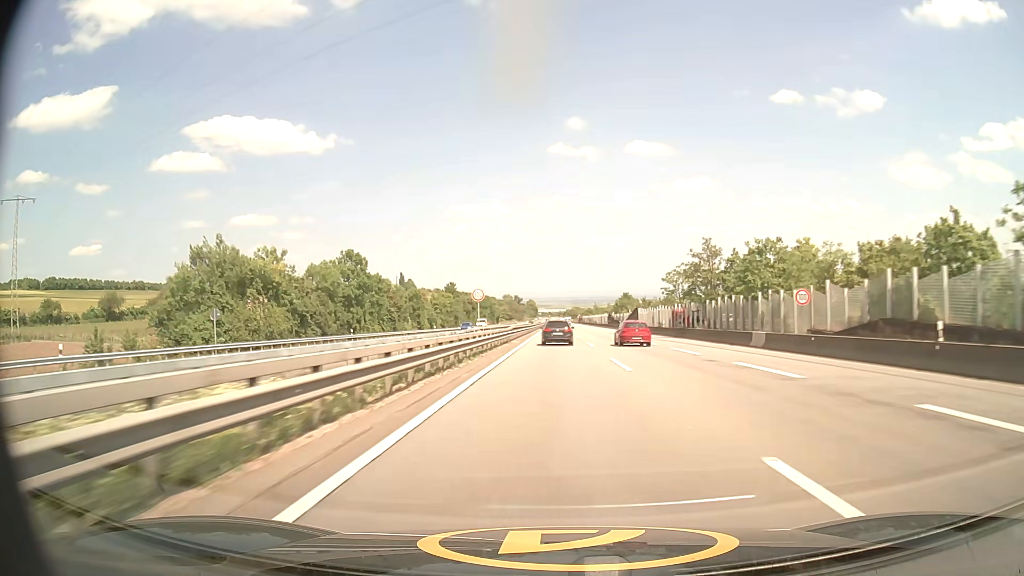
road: motorway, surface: asphalt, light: Day
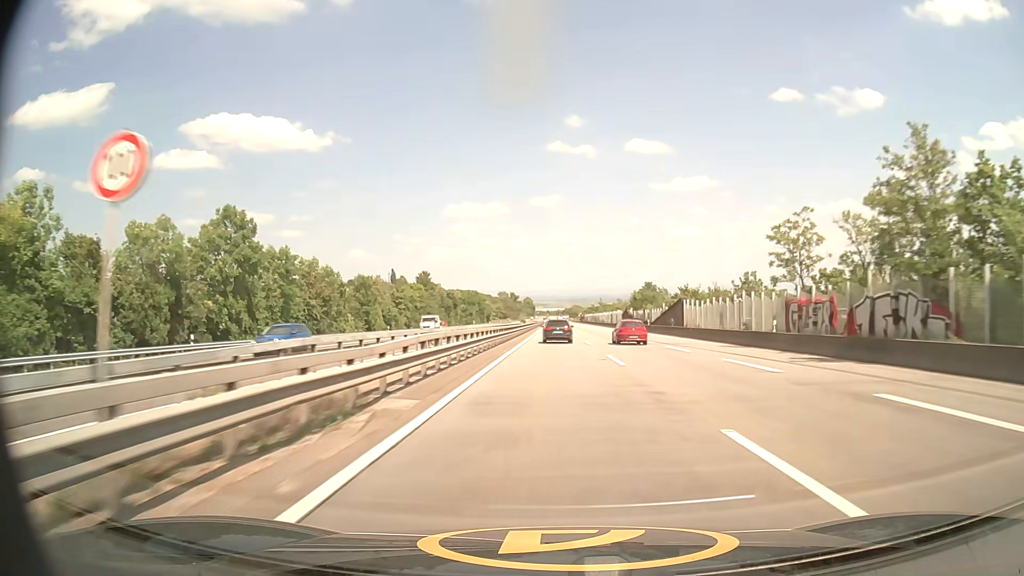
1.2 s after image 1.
(0.0, +34.5) m; 0°
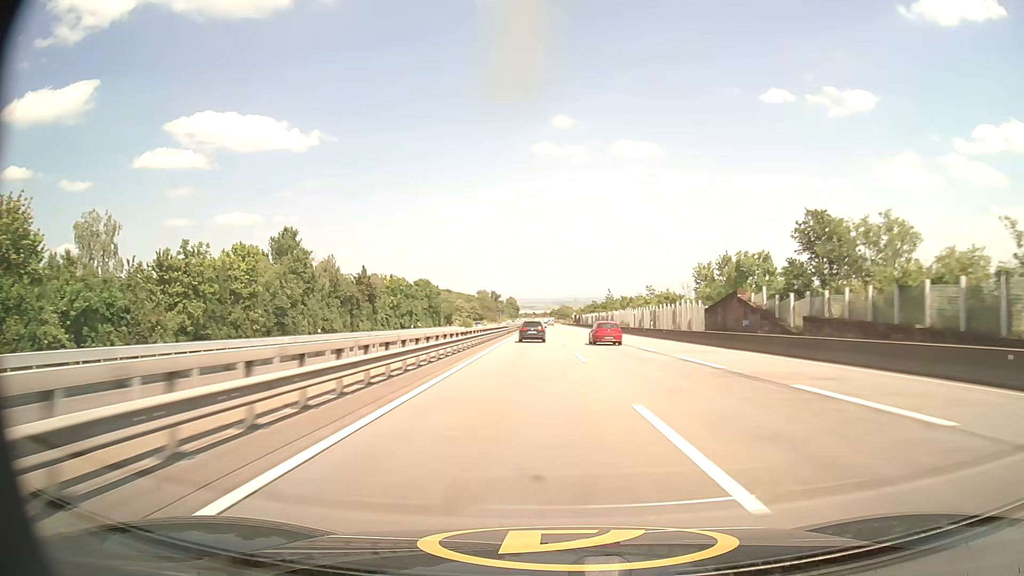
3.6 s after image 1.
(+0.5, +69.9) m; +1°
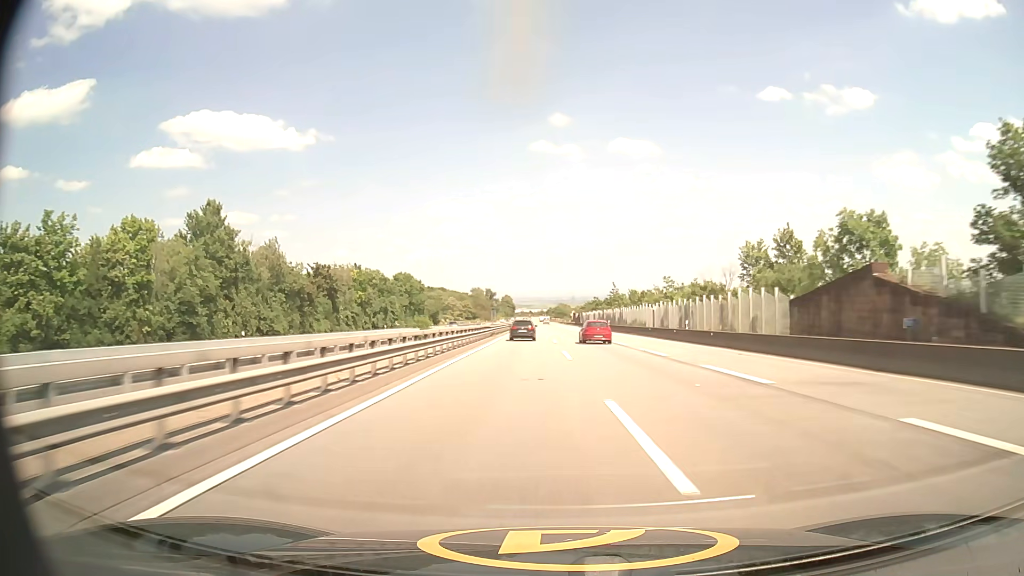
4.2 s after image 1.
(0.0, +17.6) m; 0°
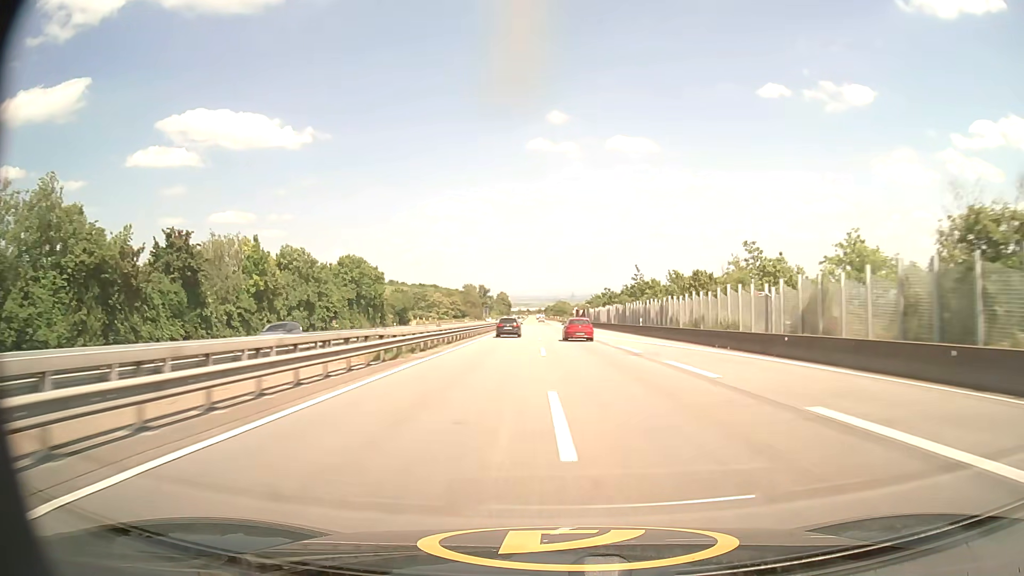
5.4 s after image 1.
(+0.1, +35.0) m; 0°
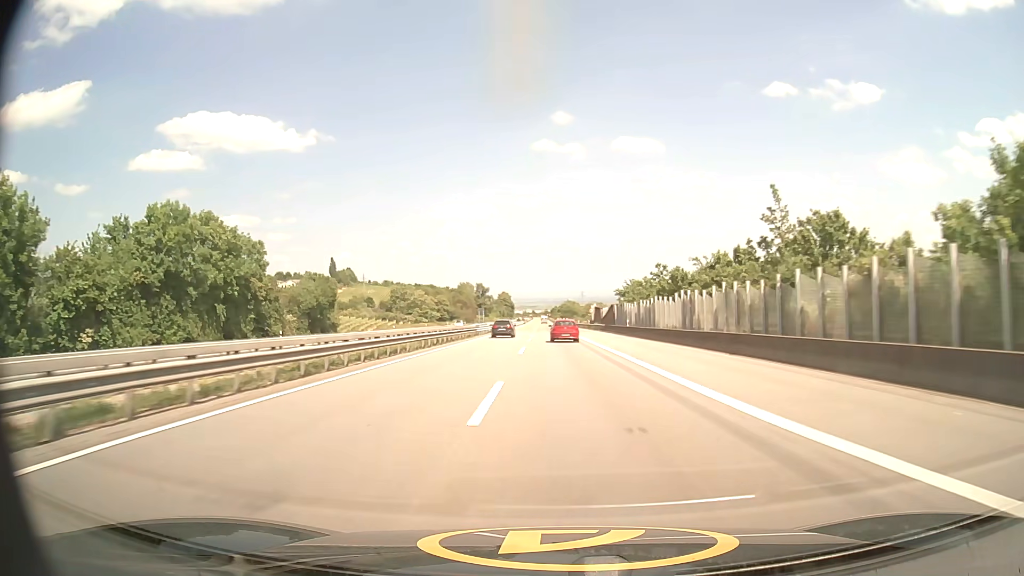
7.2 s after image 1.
(-0.1, +52.3) m; 0°
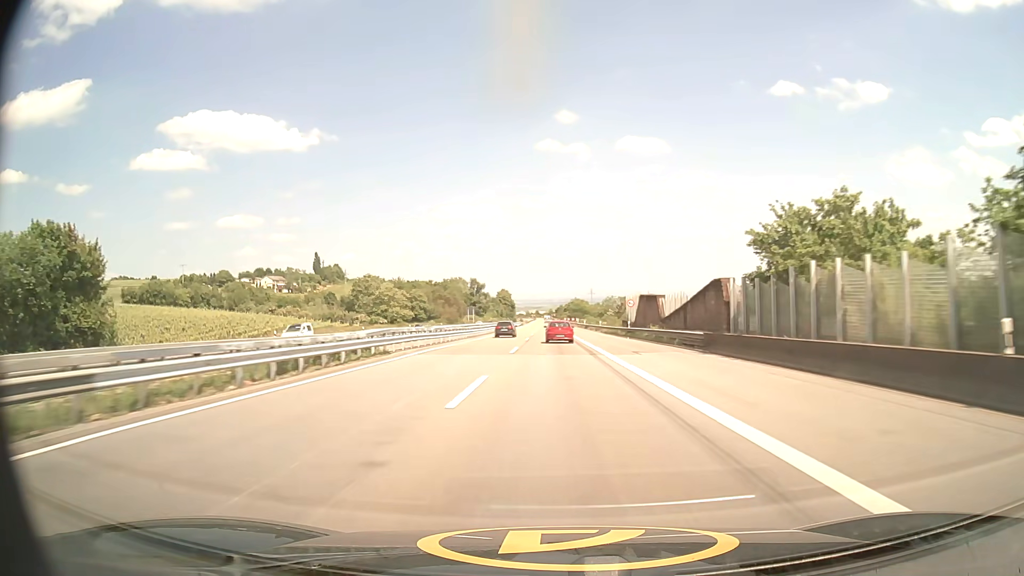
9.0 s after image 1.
(-0.3, +52.6) m; 0°
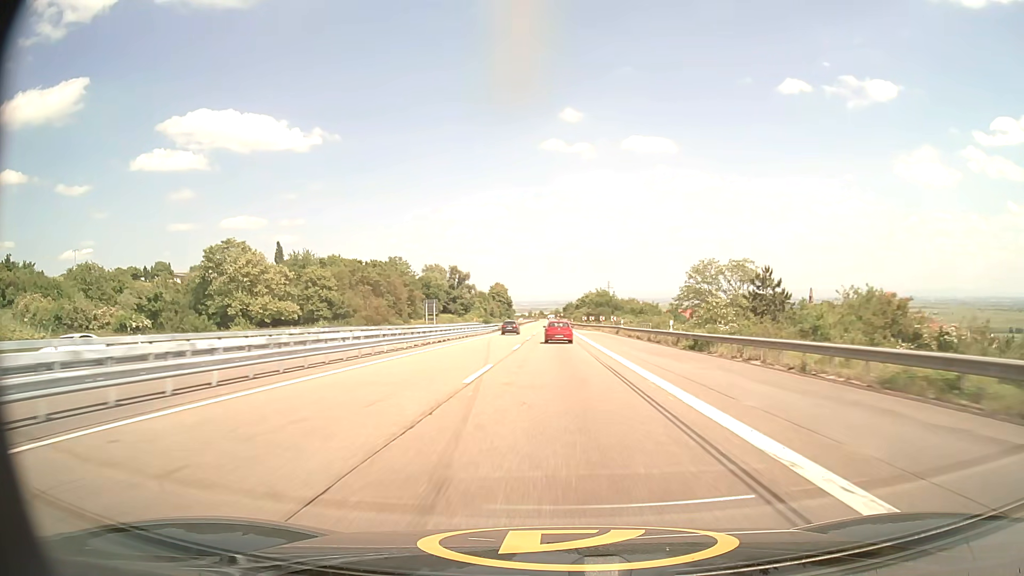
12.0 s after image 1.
(-0.4, +88.1) m; 0°
(0, +10) (0, +20) (0, +30) (0, +40) (0, +50) (0, +60) (0, +70) (0, +80) (0, +90) (0, +100) m
